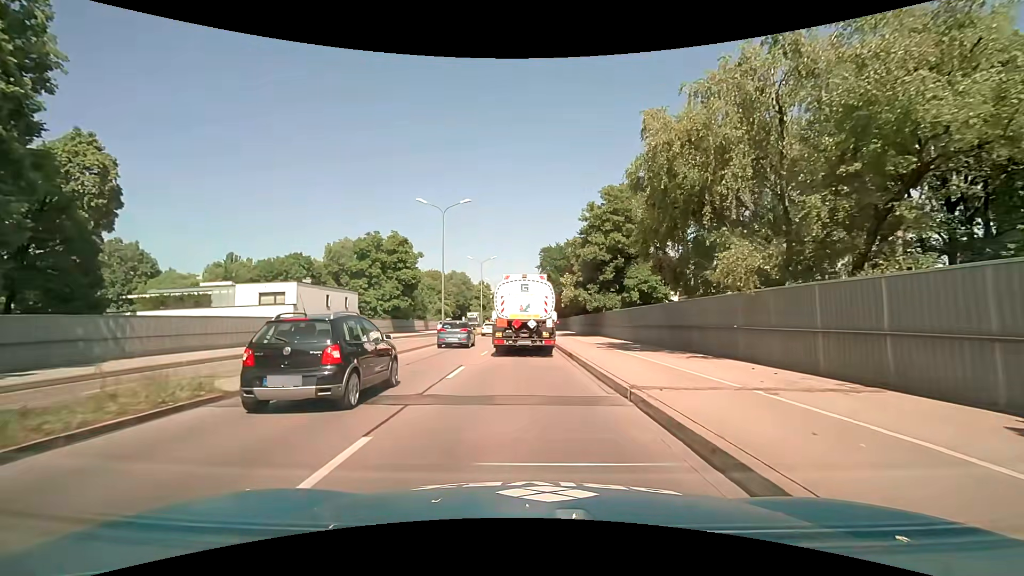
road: trunk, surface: asphalt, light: Day
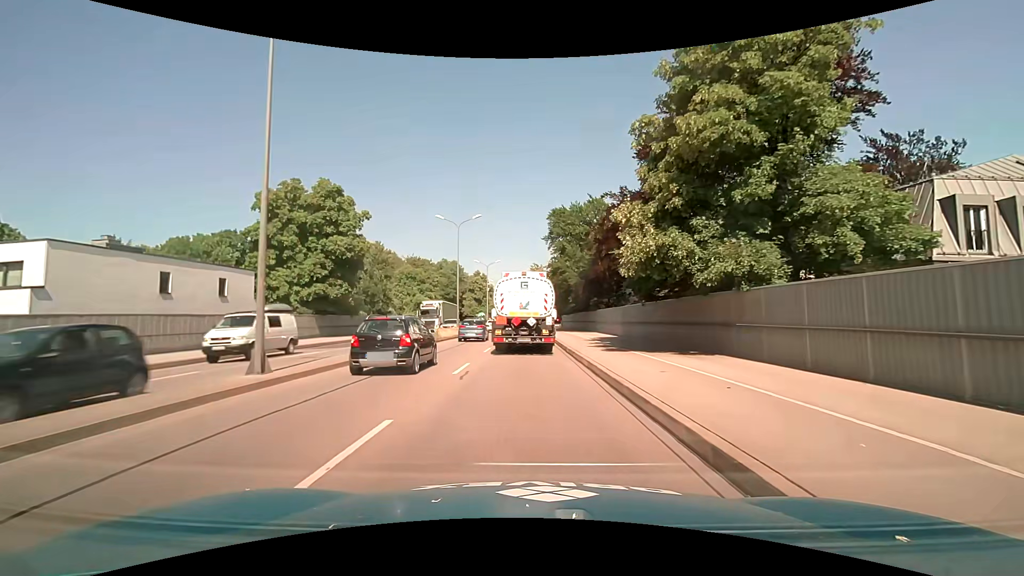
(-0.4, +25.9) m; -1°
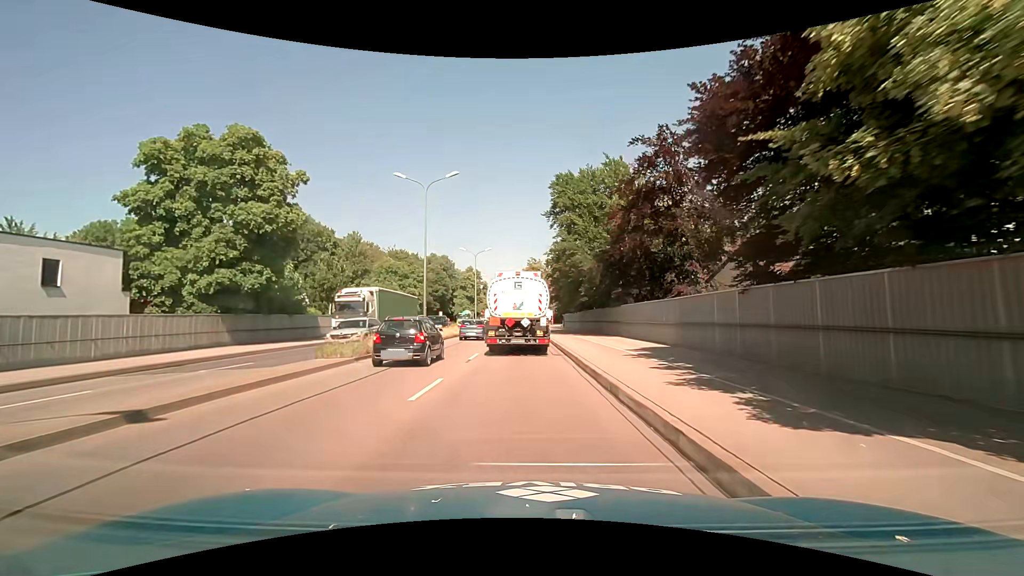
(+0.1, +13.0) m; +1°
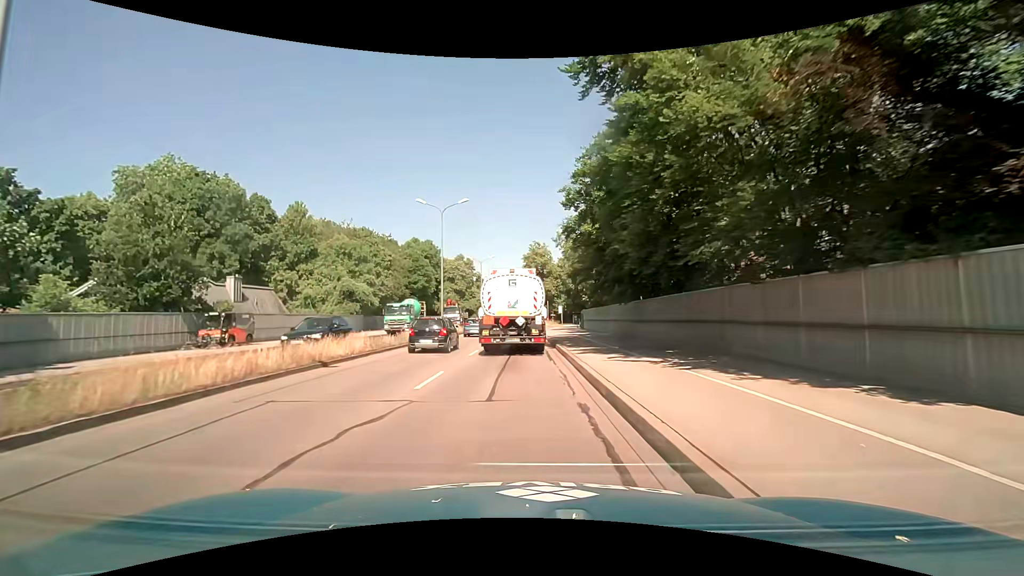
(-0.2, +25.7) m; 0°
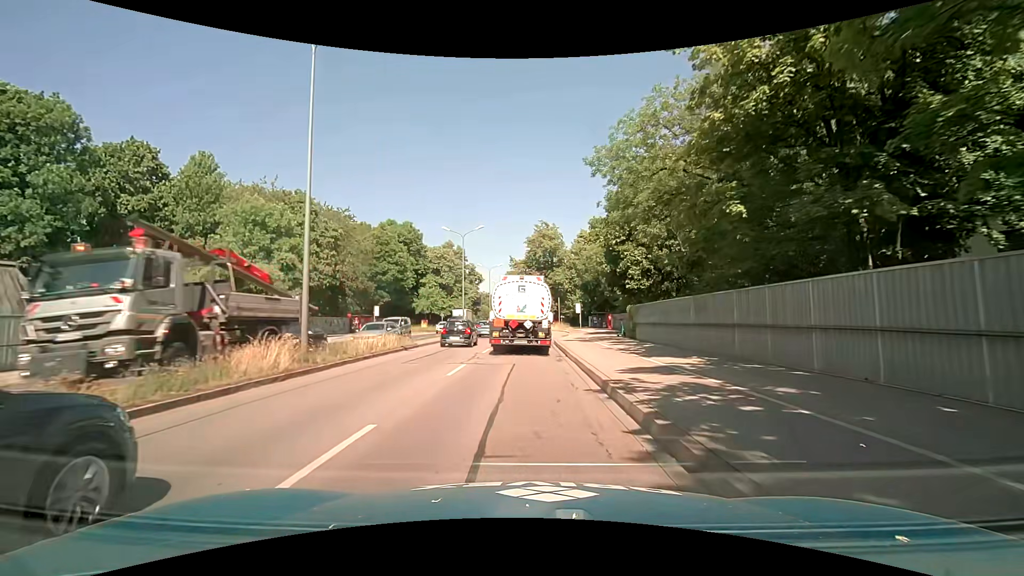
(-0.4, +24.3) m; -1°
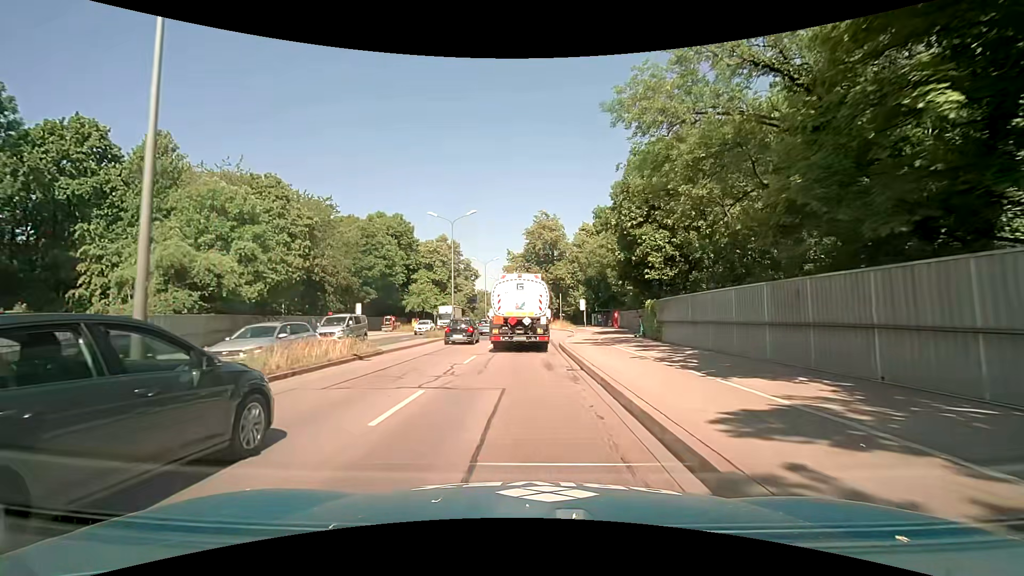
(0.0, +6.0) m; 0°
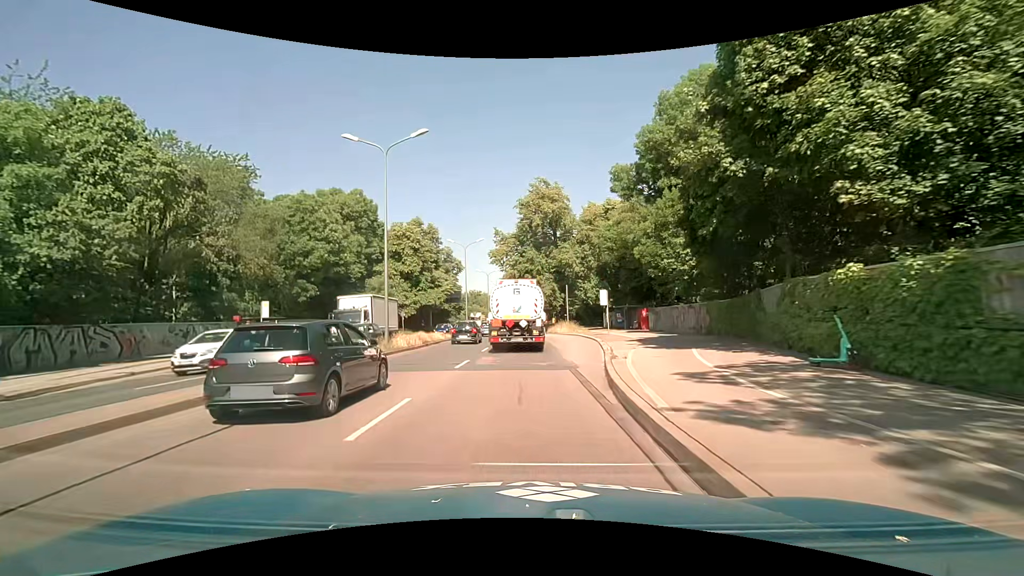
(0.0, +18.7) m; -1°
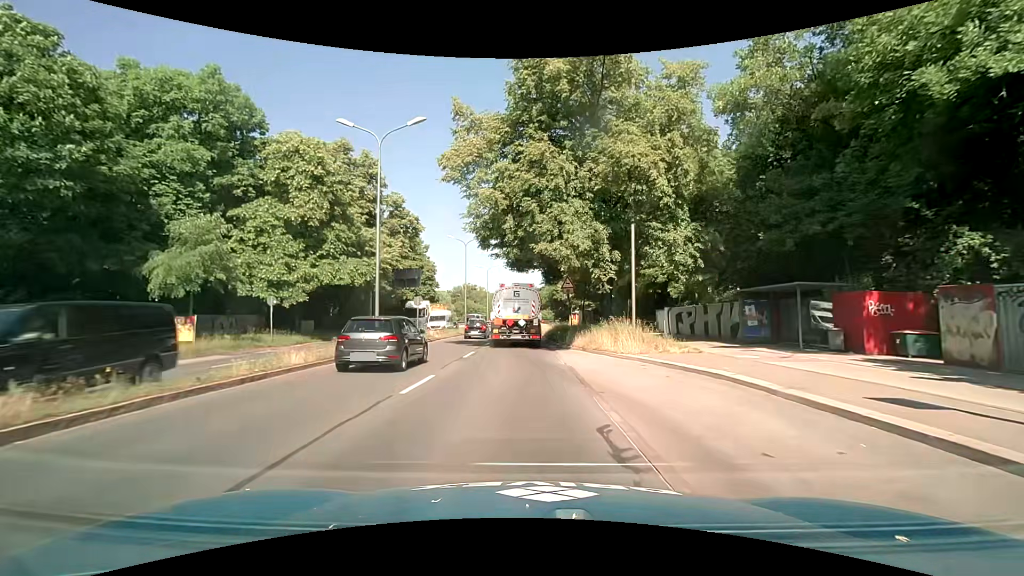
(+0.6, +32.5) m; +1°
(0, +10) (0, +20) (0, +30) (0, +40) (0, +50) (0, +60) (0, +70) (0, +80) (-1, +90) (-1, +100) m
